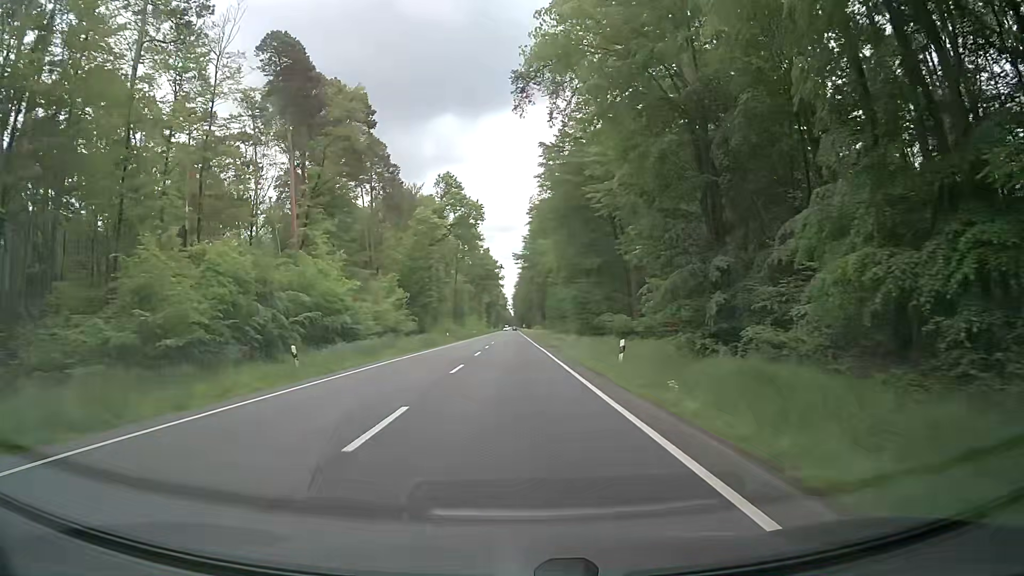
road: primary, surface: asphalt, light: Day
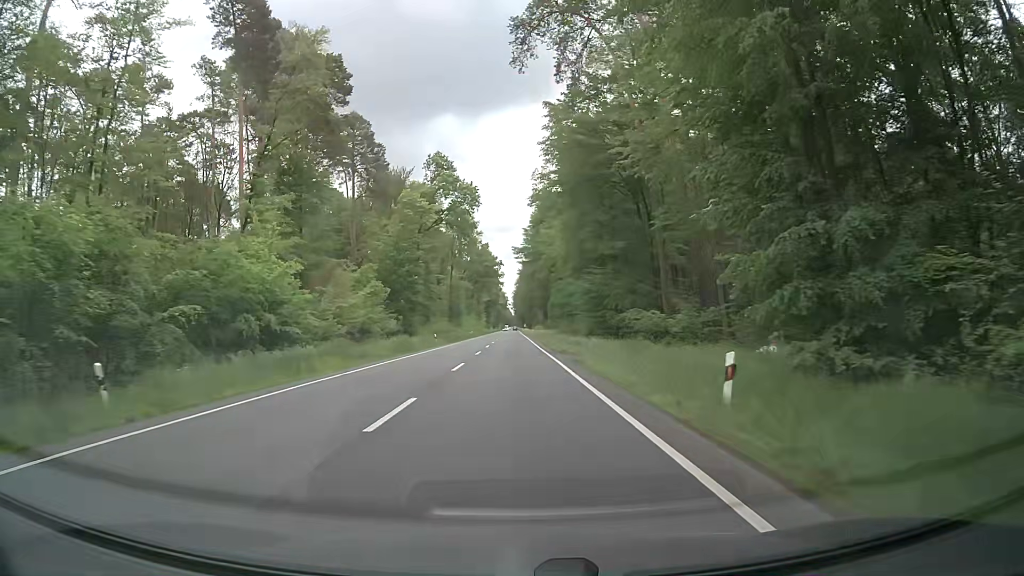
(0.0, +11.1) m; 0°
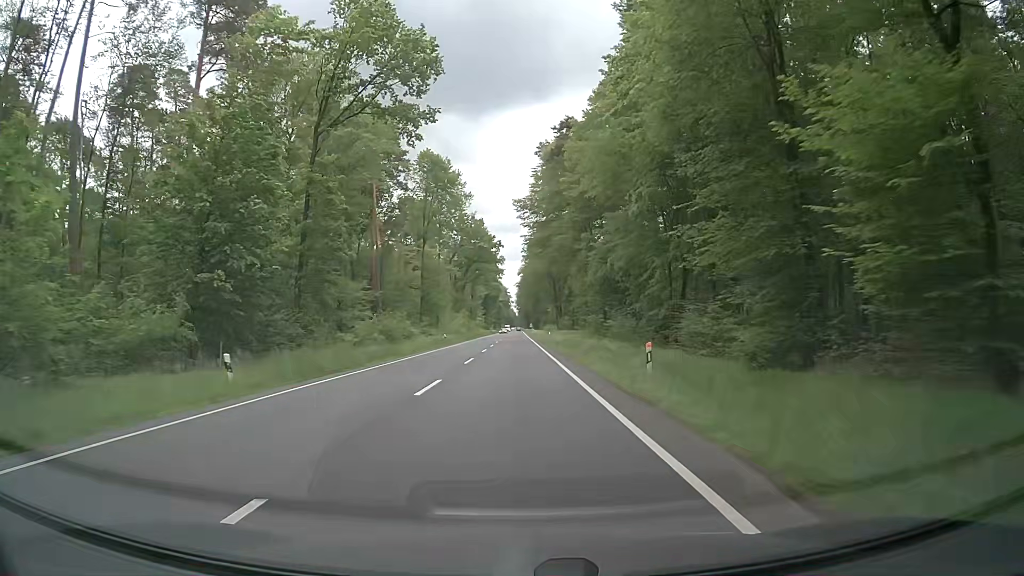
(-0.1, +44.3) m; 0°
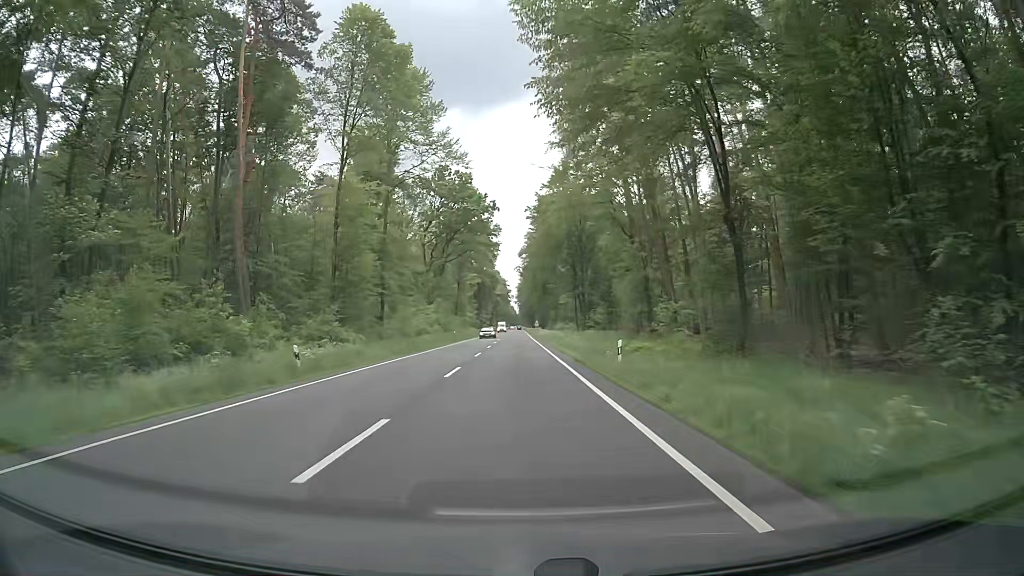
(-0.6, +44.4) m; -1°
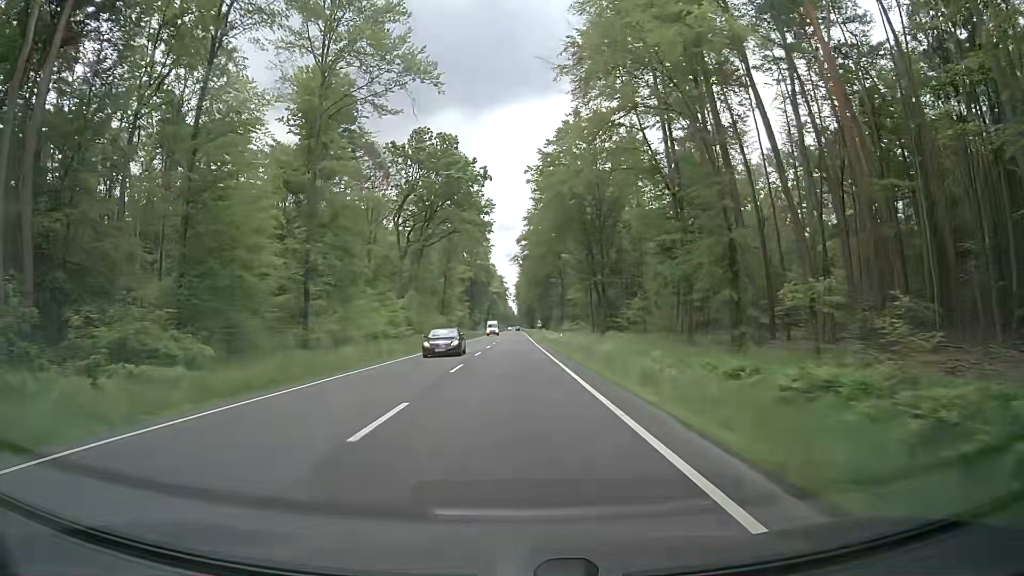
(0.0, +22.2) m; 0°
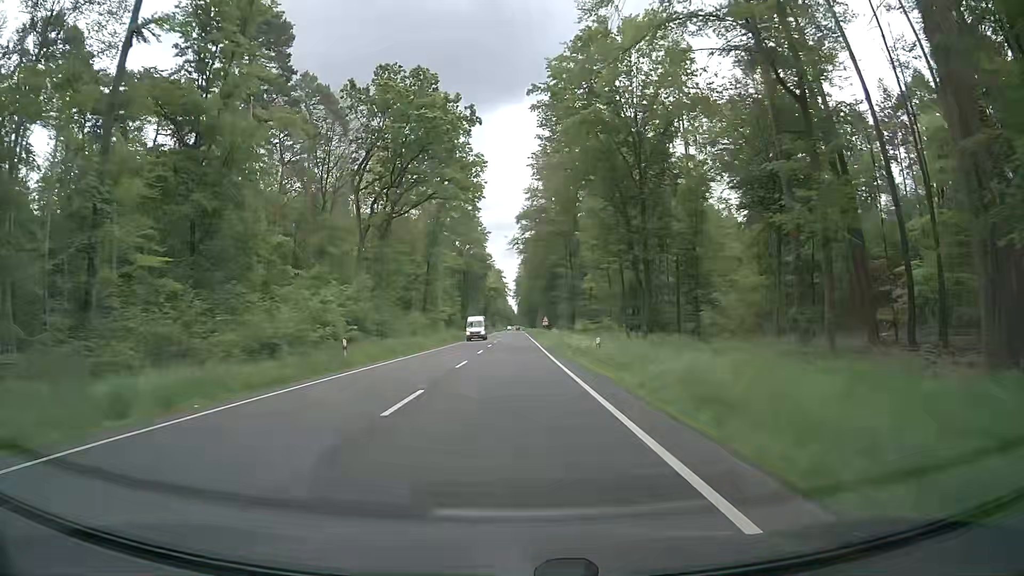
(0.0, +22.2) m; 0°
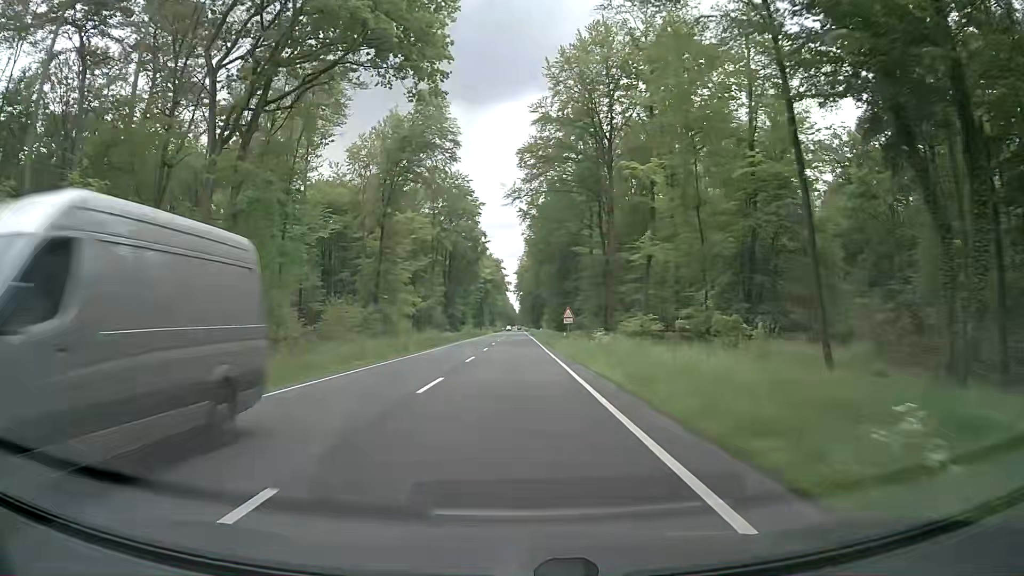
(-0.1, +33.4) m; -1°
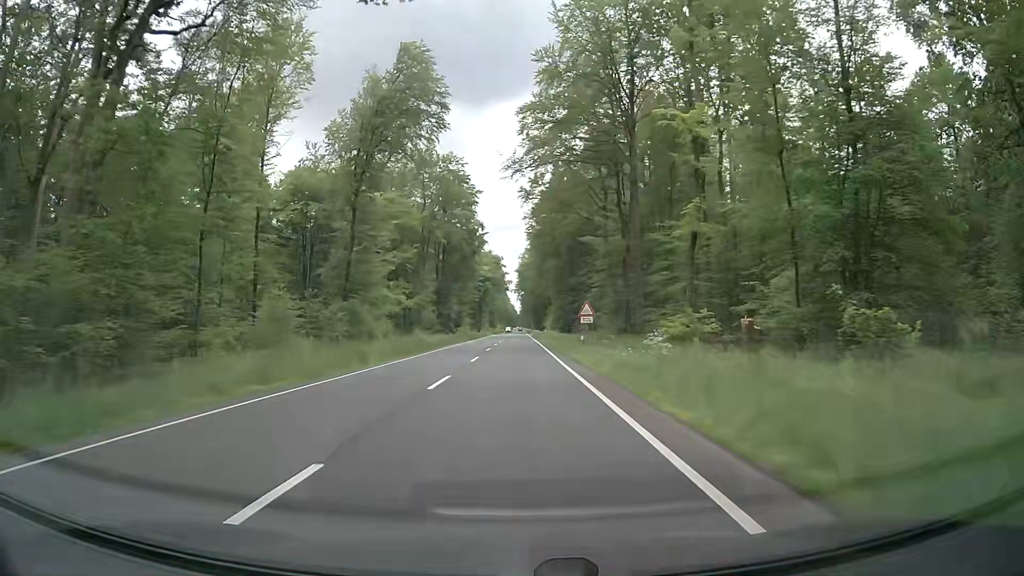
(+0.1, +11.1) m; 0°
(0, +10) (0, +20) (0, +30) (0, +40) (0, +50) (0, +60) (+1, +70) (+1, +80) (+1, +90) (+1, +100) m
